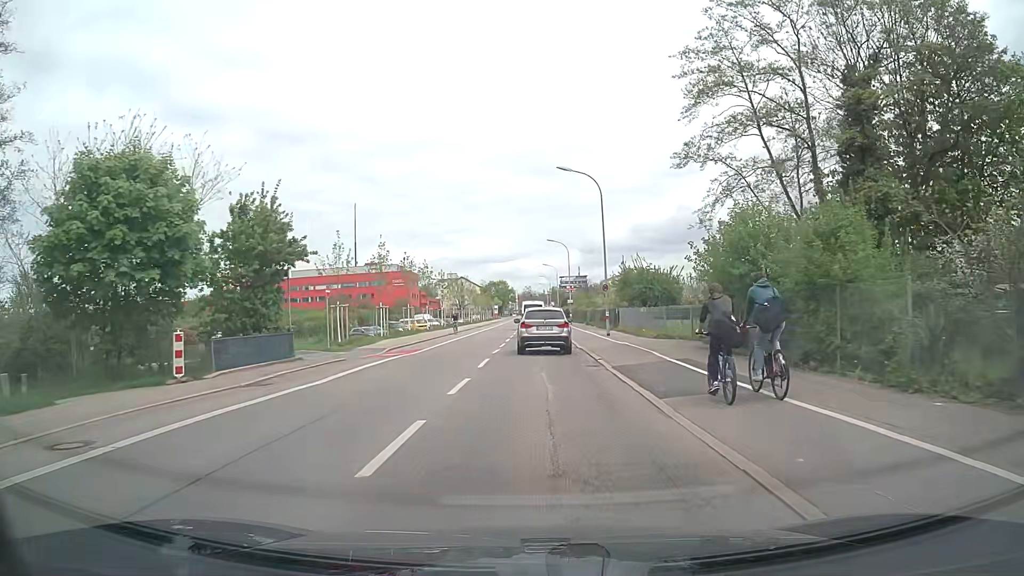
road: secondary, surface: asphalt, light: Day
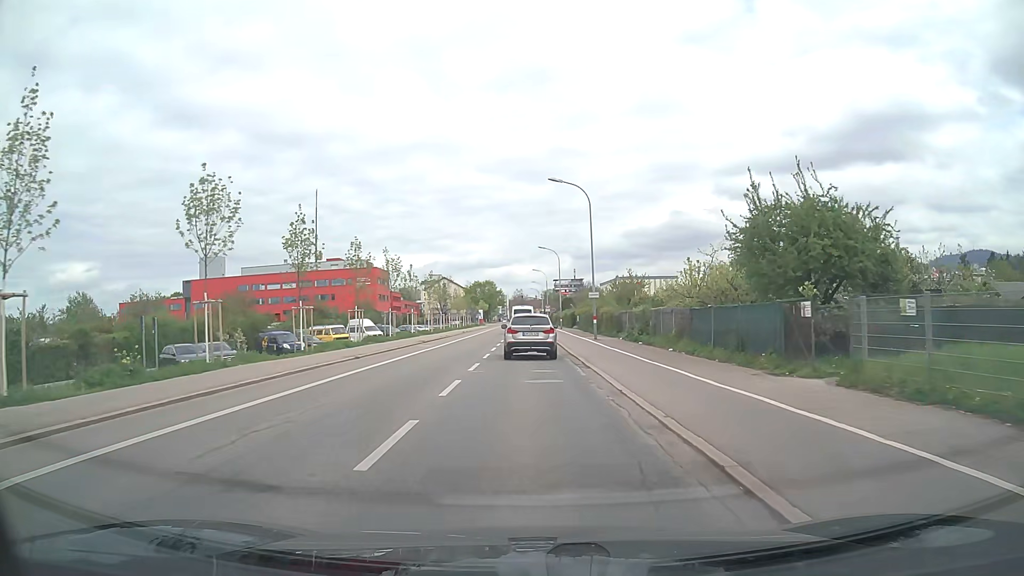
(+0.4, +34.6) m; +1°
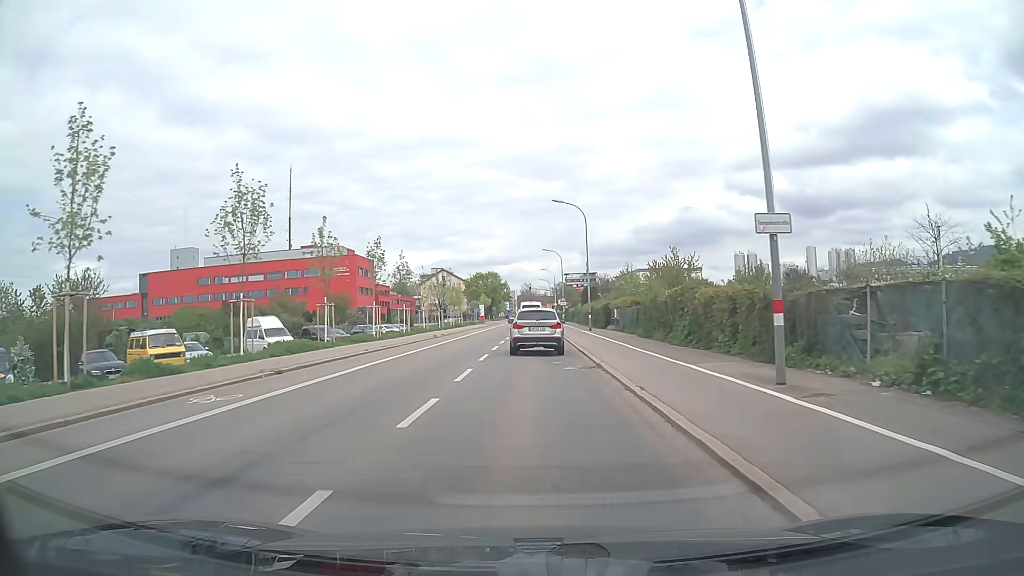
(-0.1, +28.0) m; 0°
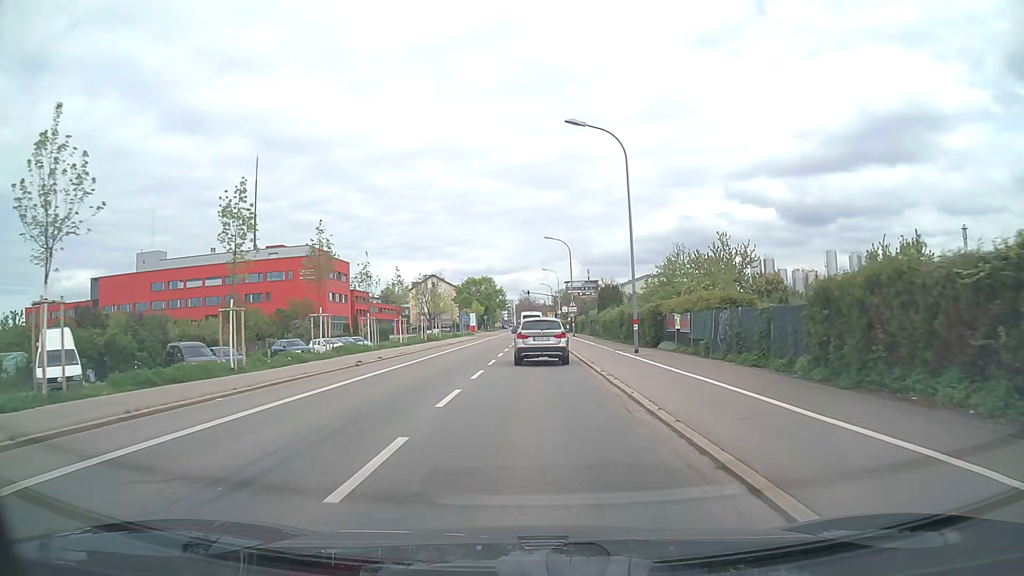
(-0.2, +21.2) m; -1°
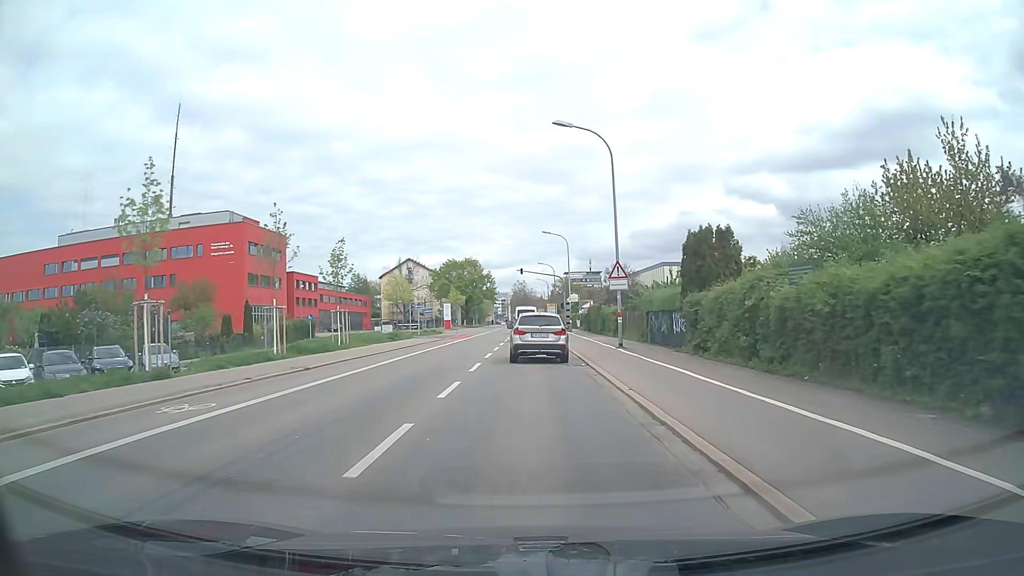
(+0.3, +35.4) m; 0°
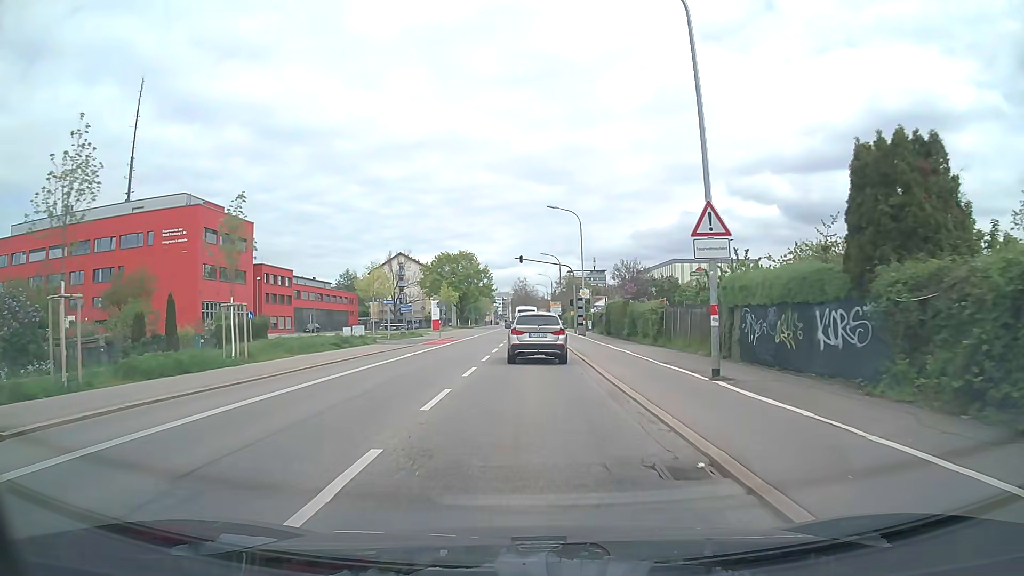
(0.0, +13.9) m; 0°
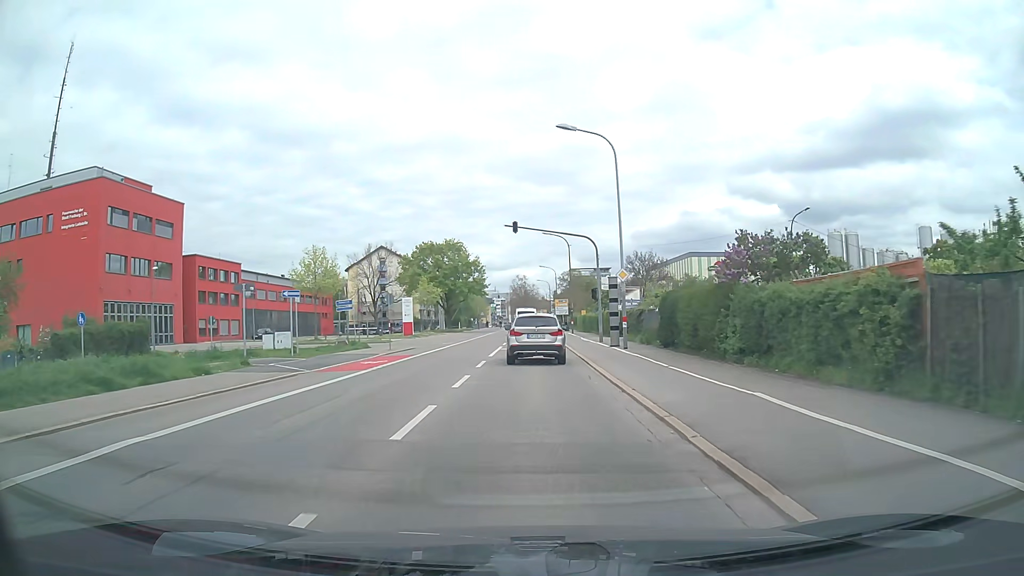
(0.0, +20.2) m; 0°
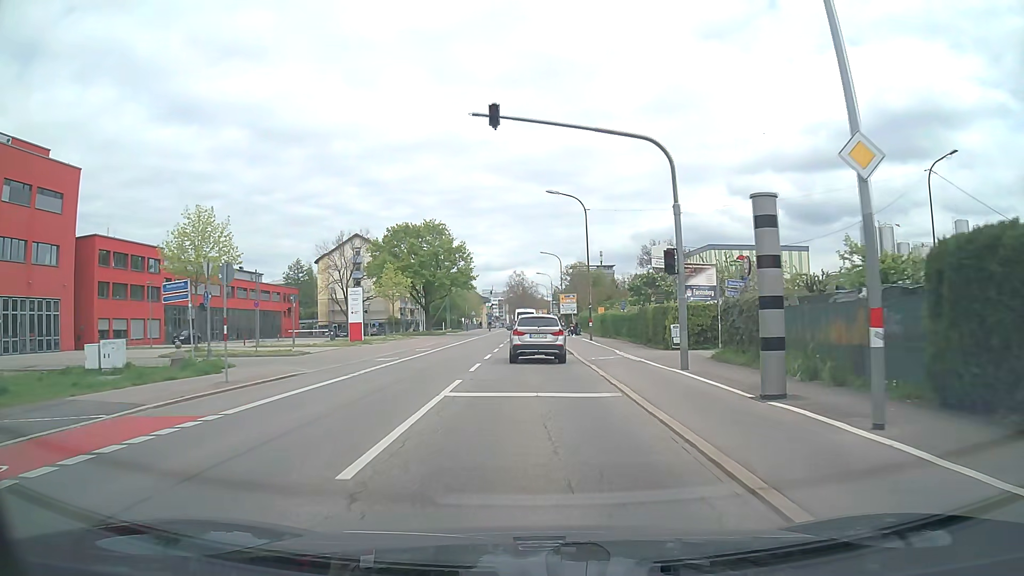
(0.0, +20.0) m; 0°
(0, +10) (0, +20) (0, +30) (0, +40) (0, +50) (0, +60) (0, +70) (0, +80) (0, +90) (0, +100) m
